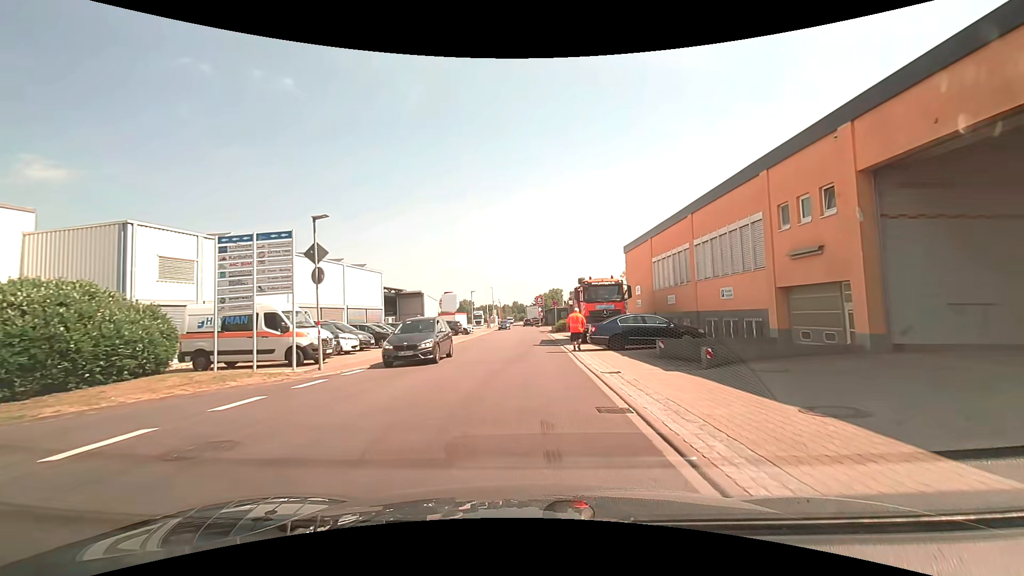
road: unclassified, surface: asphalt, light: Day
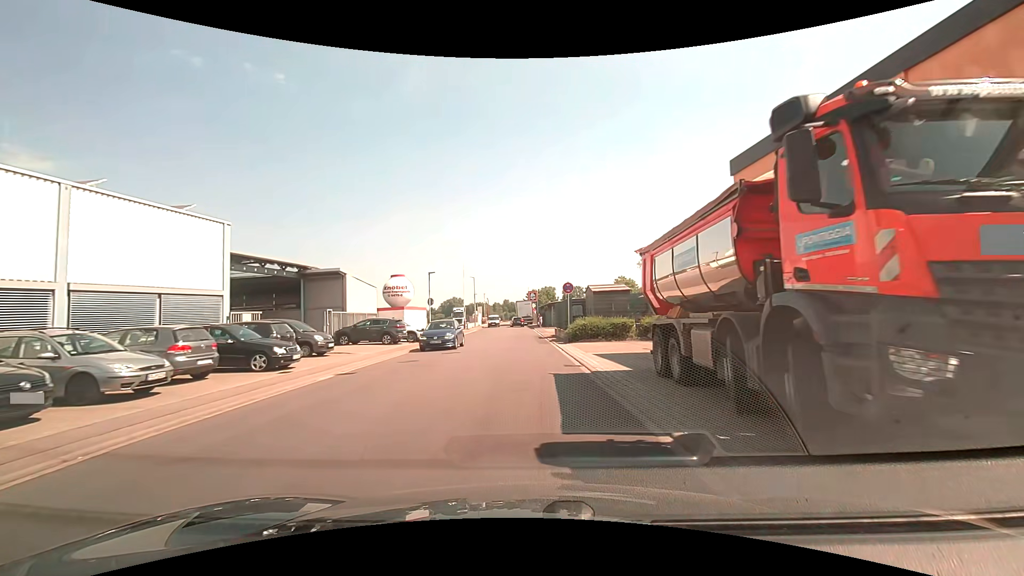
(+0.3, +22.3) m; +1°
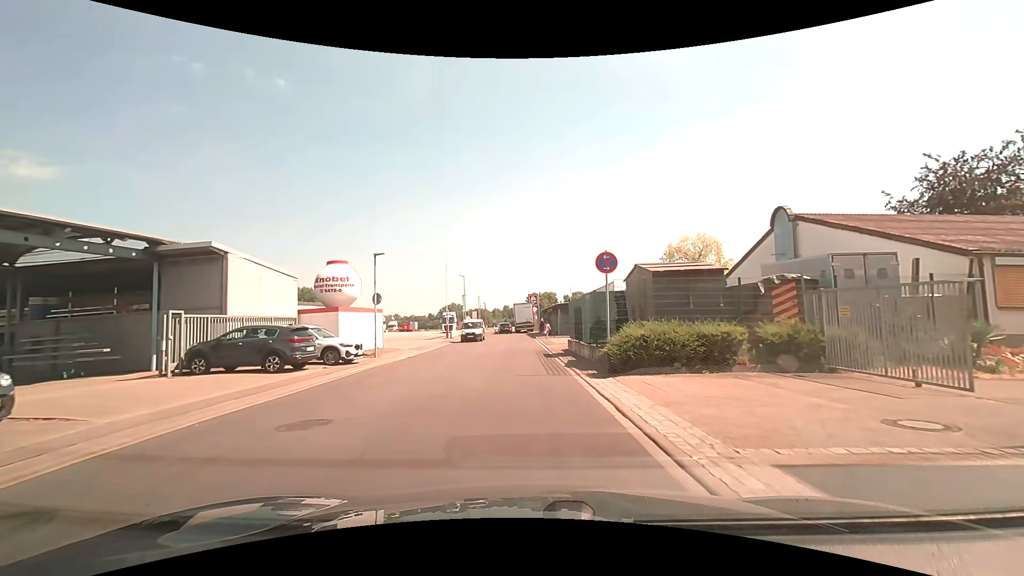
(+0.2, +13.5) m; +1°
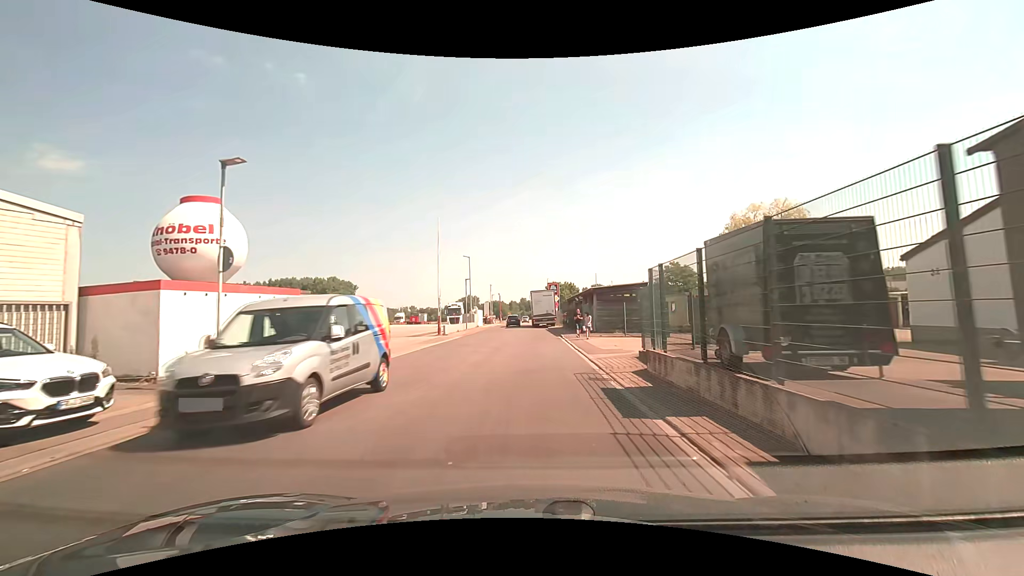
(-0.3, +13.9) m; -2°
(0, +10) (0, +20) (0, +30) (0, +40) (0, +50) (-2, +60) (-2, +70) (-2, +80) (-1, +90) (0, +100) m
